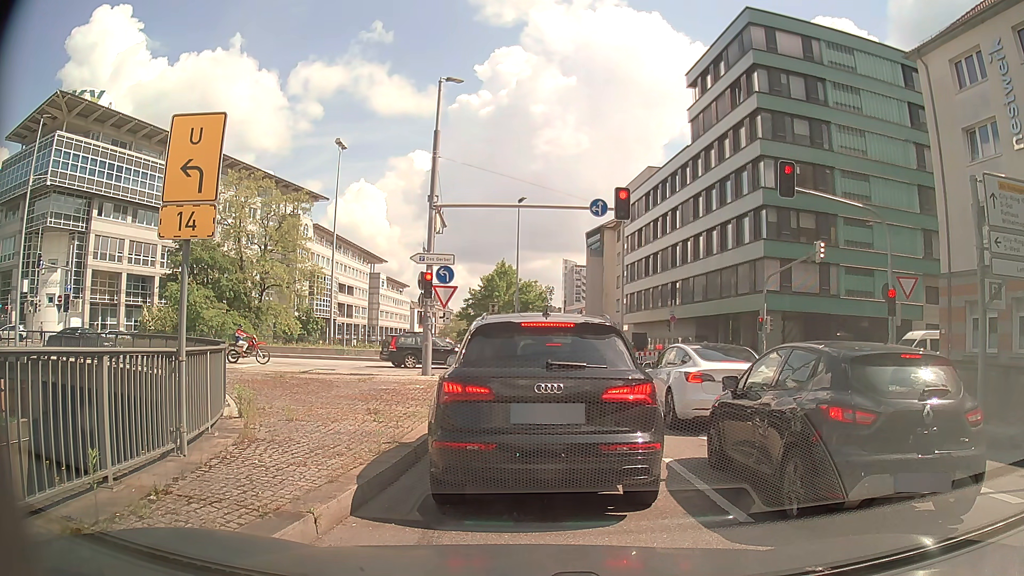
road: primary_link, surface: asphalt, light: Day
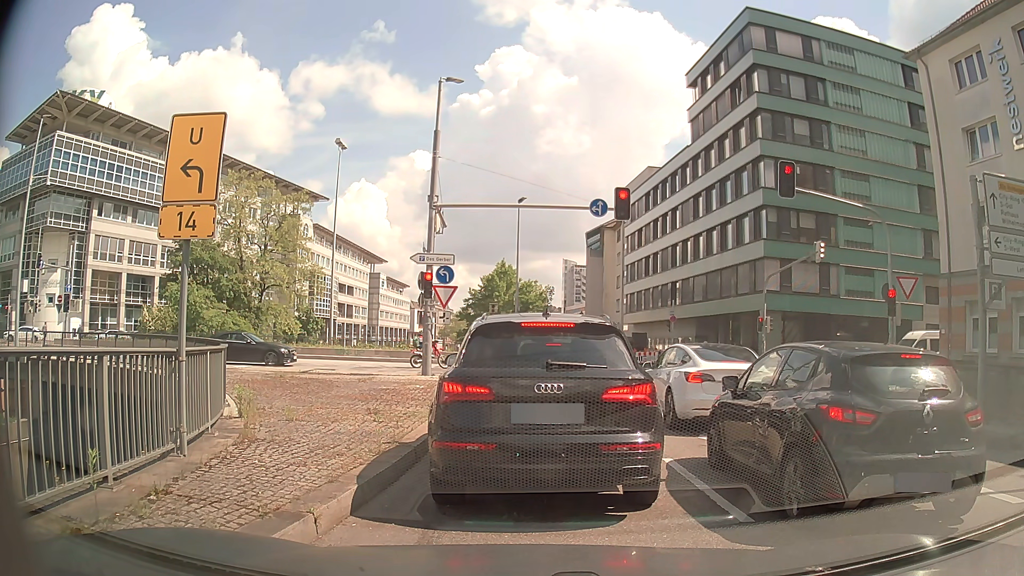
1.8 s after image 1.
(0.0, 0.0) m; 0°
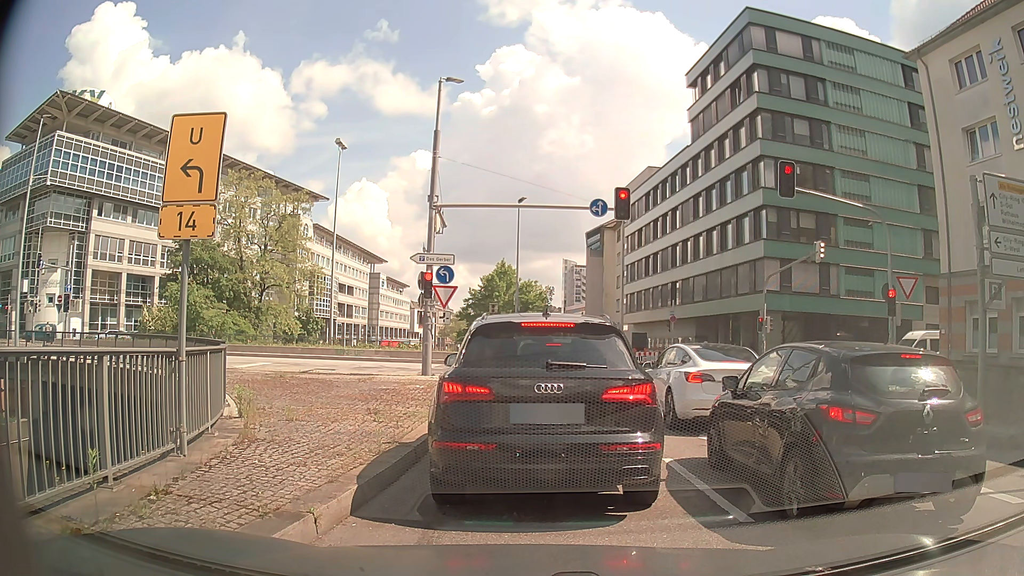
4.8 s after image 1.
(0.0, 0.0) m; 0°
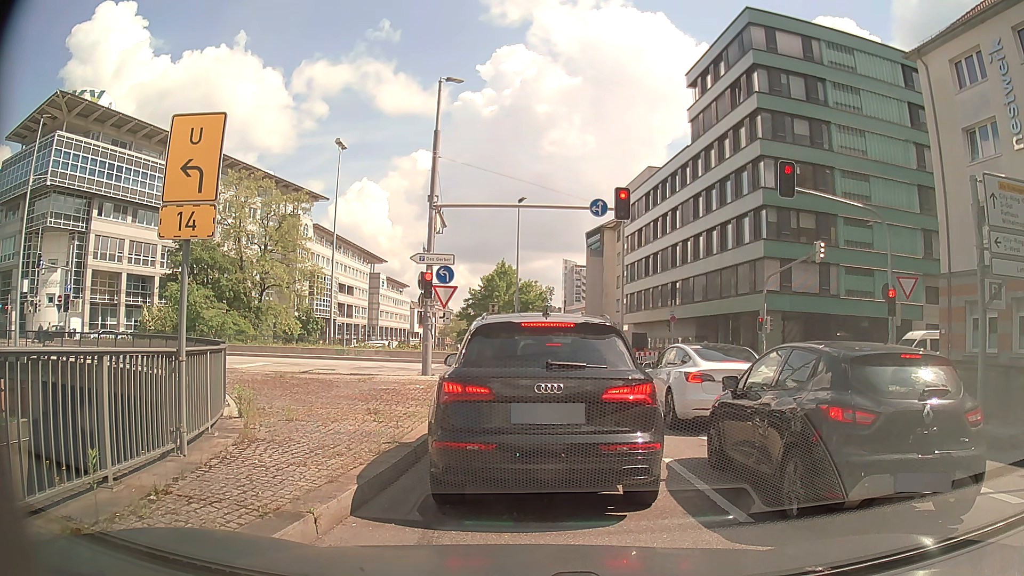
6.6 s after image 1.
(0.0, 0.0) m; 0°
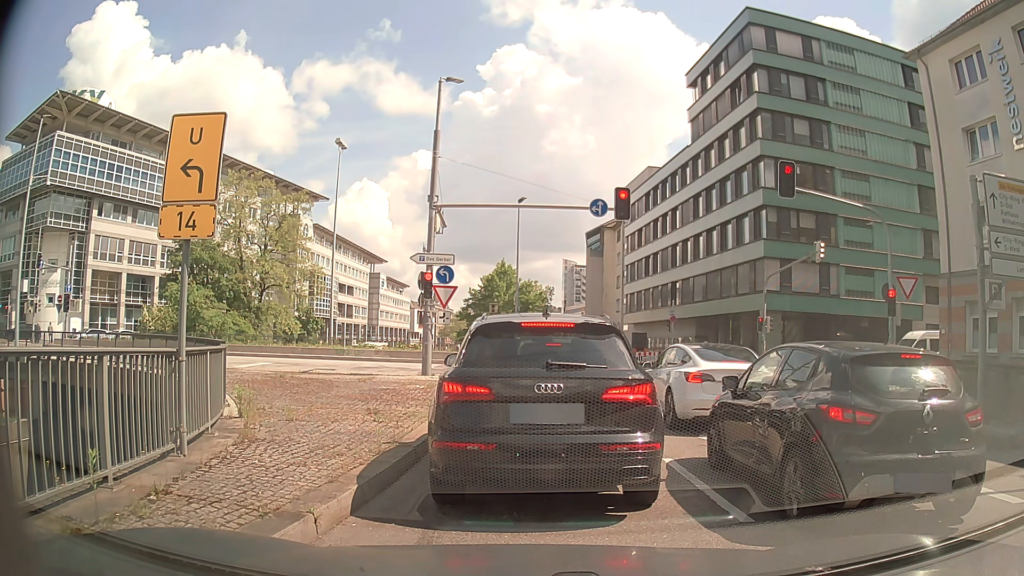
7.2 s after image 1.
(0.0, 0.0) m; 0°
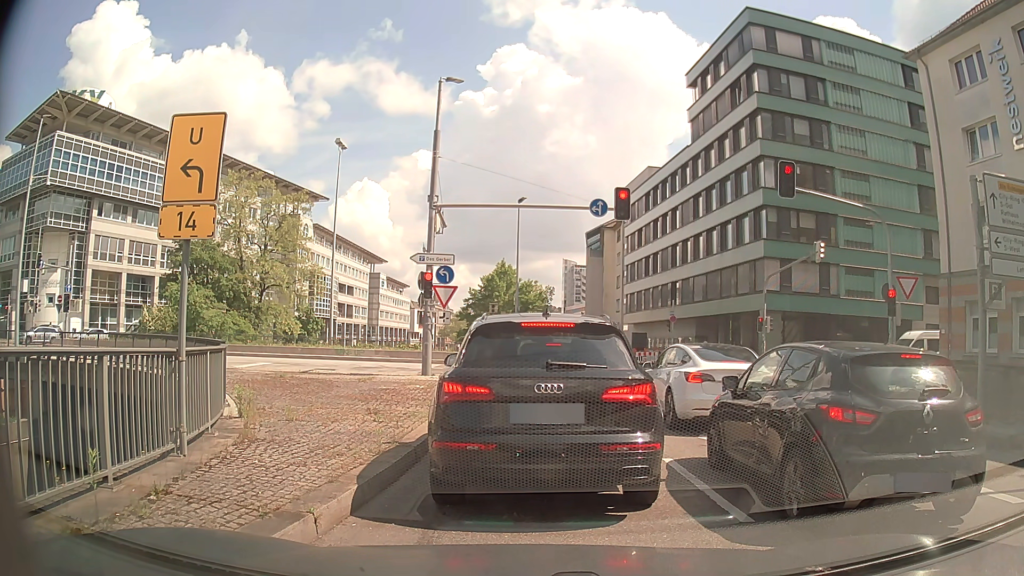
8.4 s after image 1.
(0.0, 0.0) m; 0°
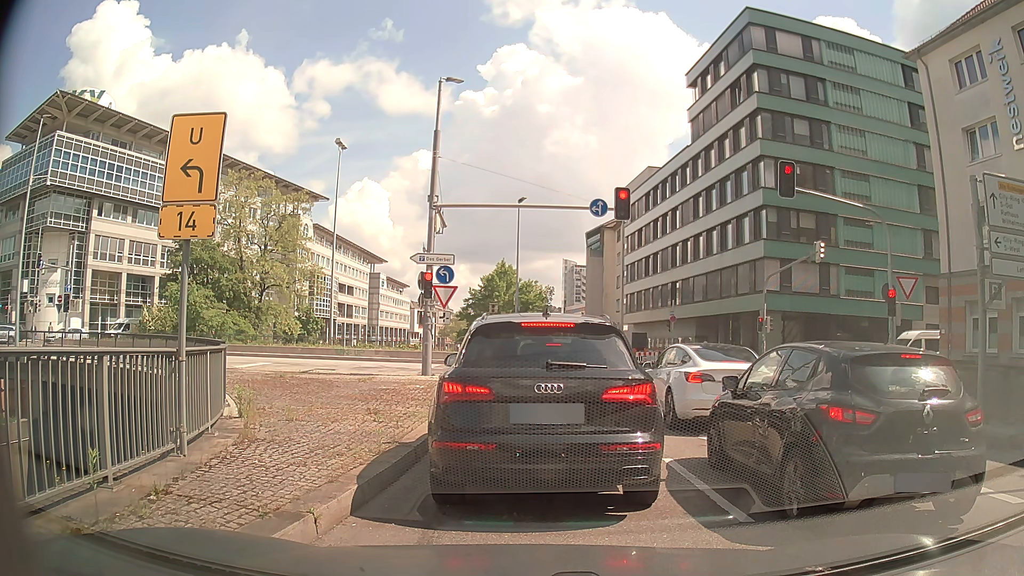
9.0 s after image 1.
(0.0, 0.0) m; 0°
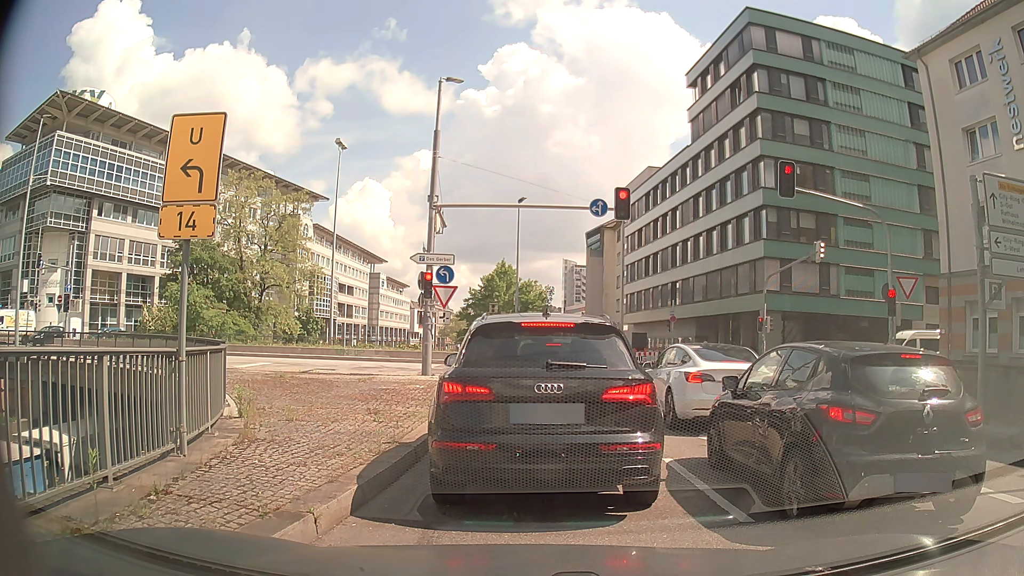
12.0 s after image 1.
(0.0, 0.0) m; 0°
